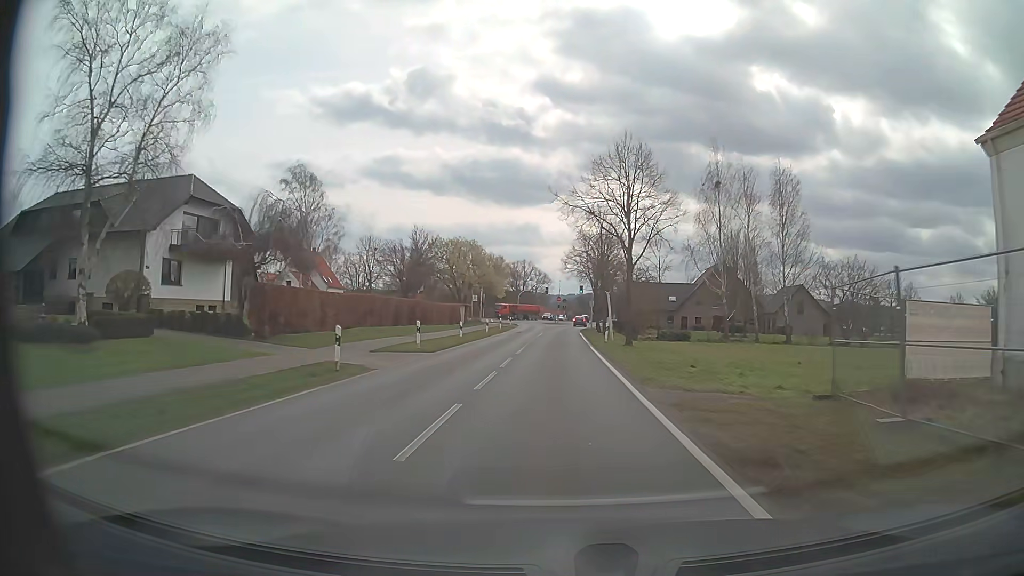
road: tertiary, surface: asphalt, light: Day
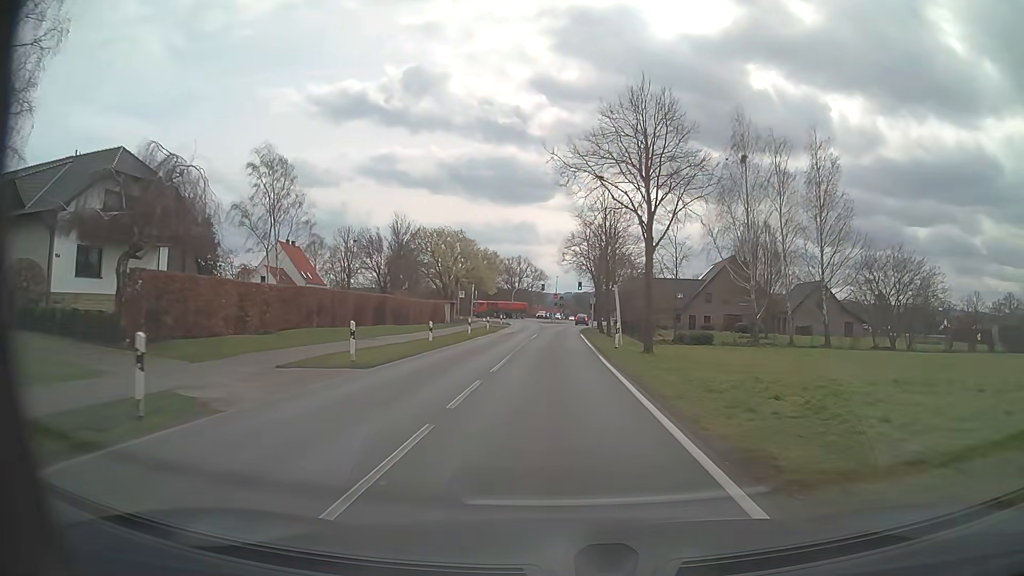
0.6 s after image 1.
(0.0, +8.3) m; 0°
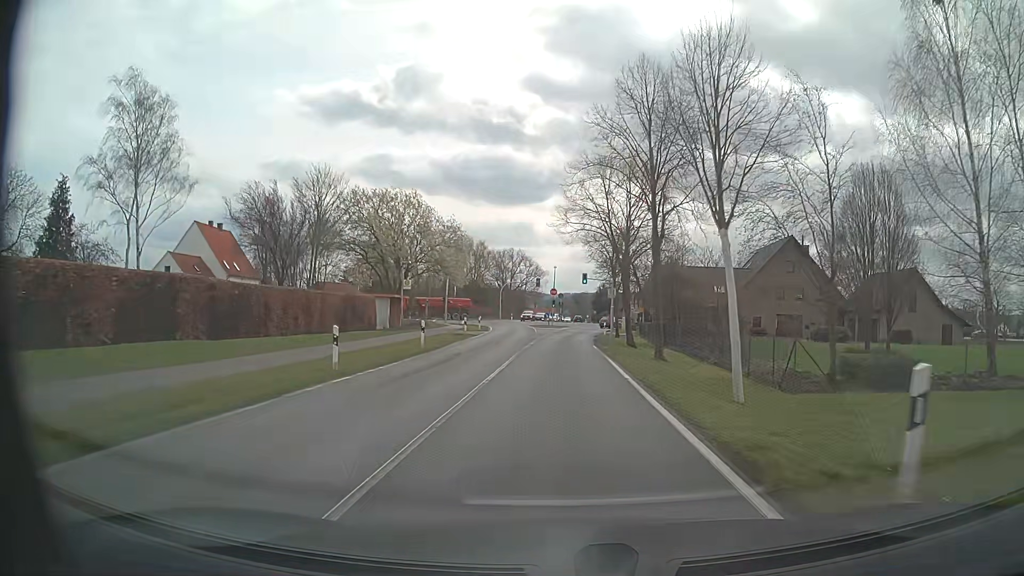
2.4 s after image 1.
(0.0, +24.7) m; 0°
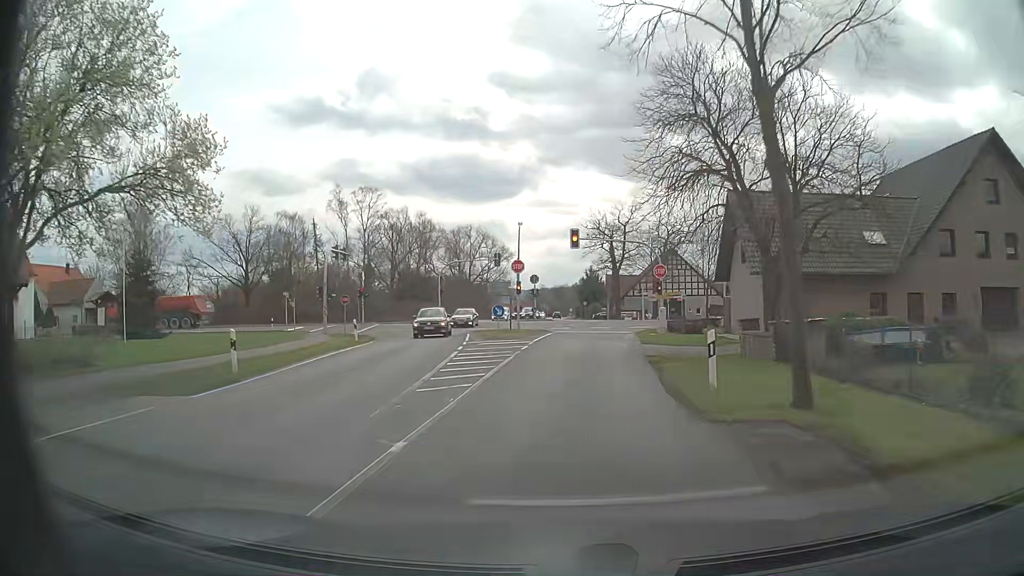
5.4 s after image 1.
(+0.7, +39.9) m; +1°
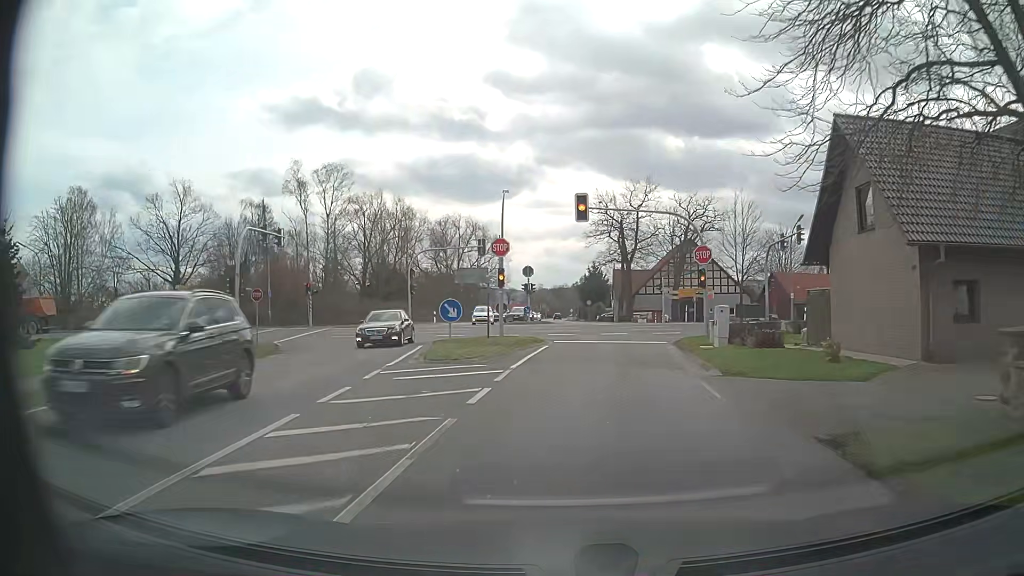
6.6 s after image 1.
(+0.1, +13.6) m; 0°
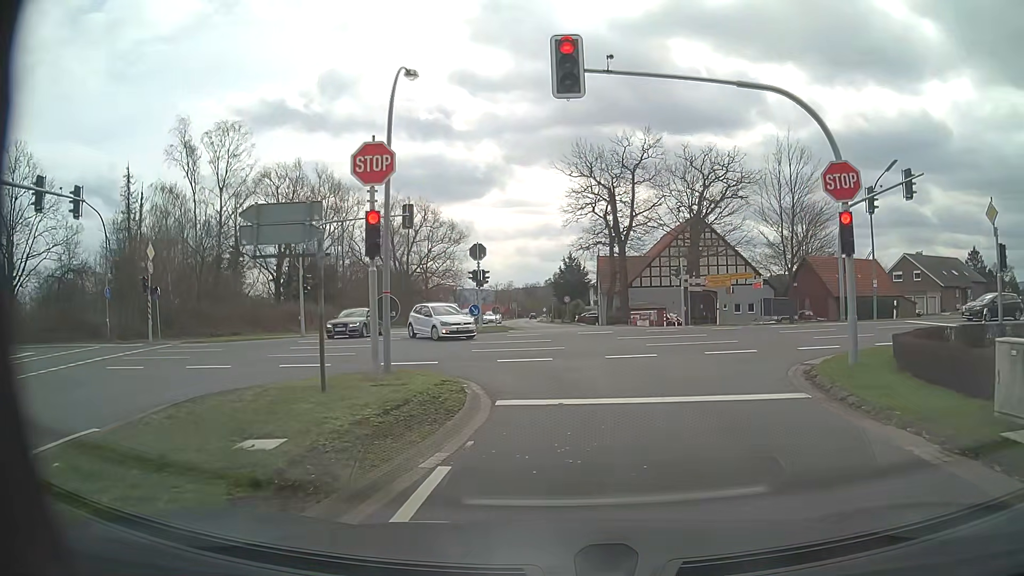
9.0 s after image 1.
(+0.4, +18.2) m; +3°
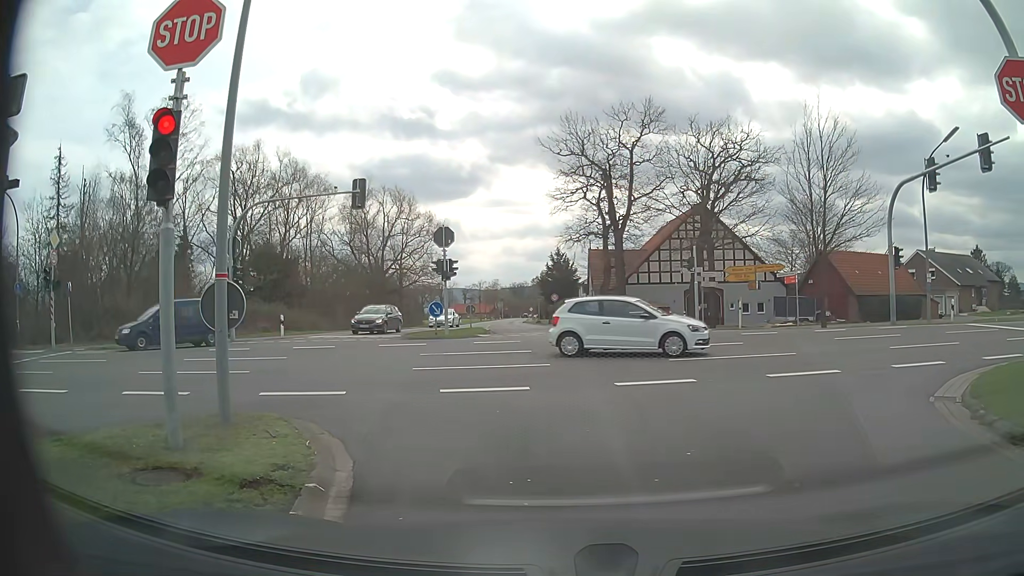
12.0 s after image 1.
(0.0, +6.5) m; -1°
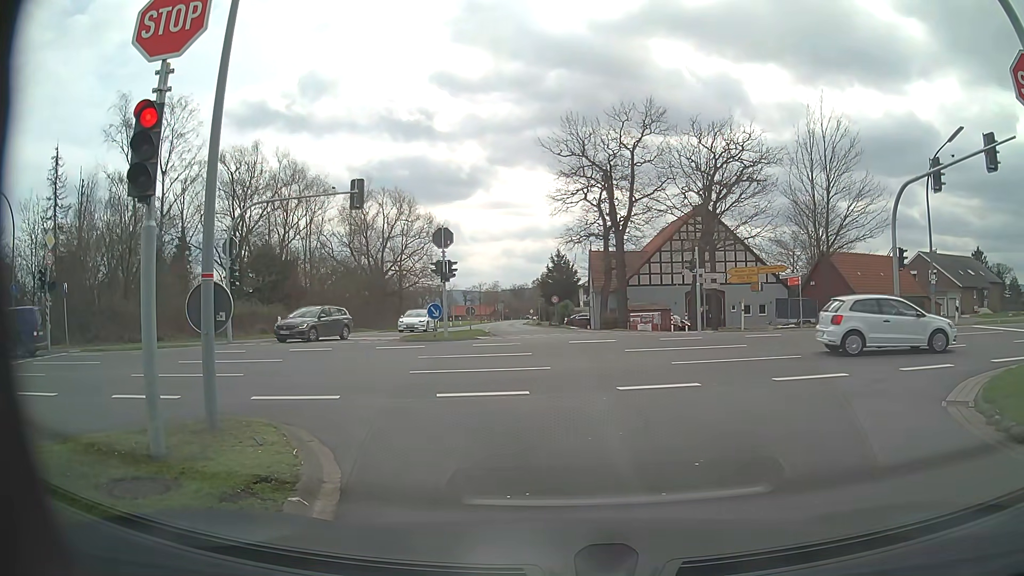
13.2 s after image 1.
(0.0, +0.4) m; 0°
(0, +10) (-6, +18) (-15, +20) (-25, +19) (-35, +18) (-45, +16) (-55, +14) (-65, +13) (-75, +11) (-84, +9) m
